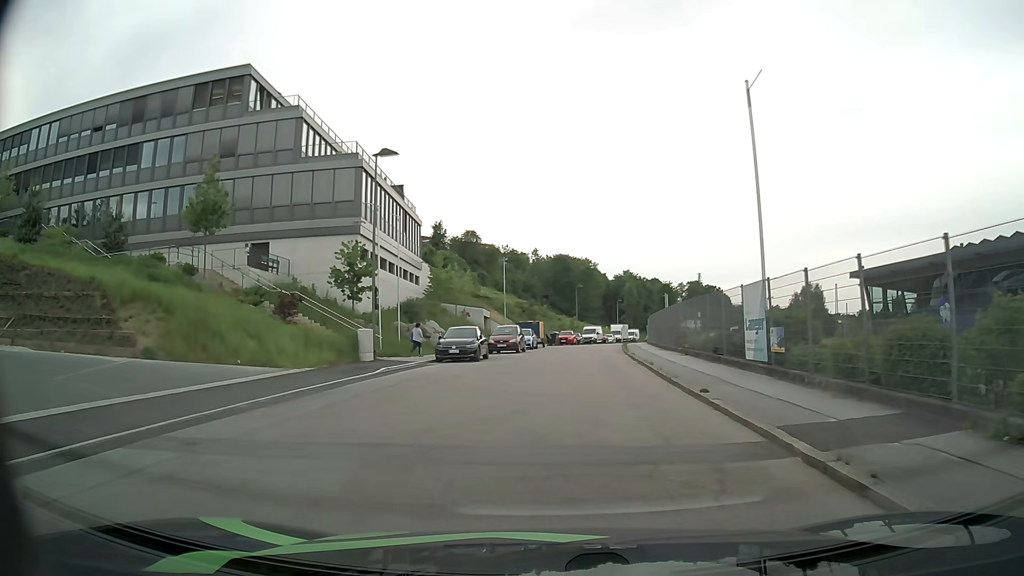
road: residential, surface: asphalt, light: Day
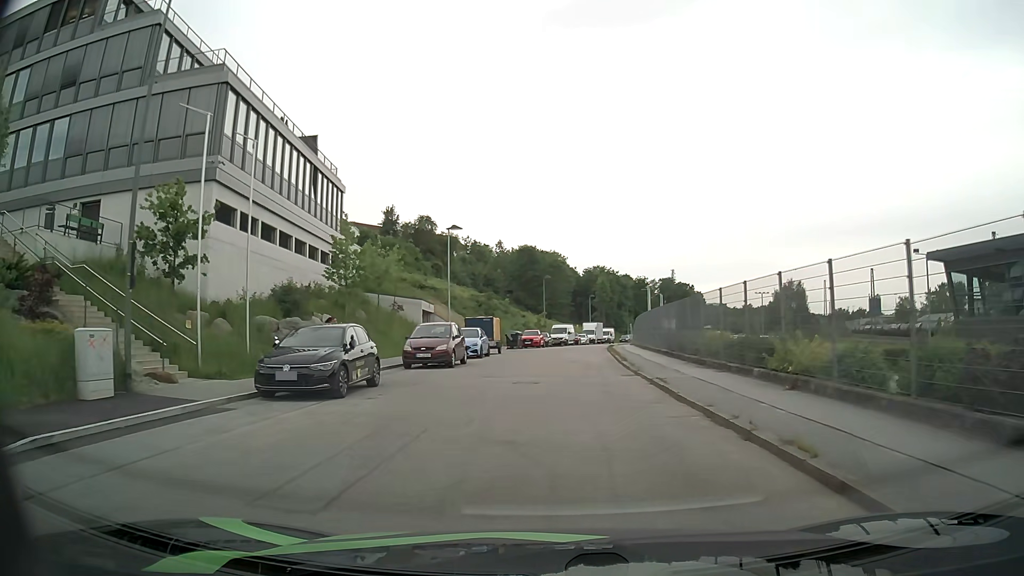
(+0.3, +14.7) m; +3°
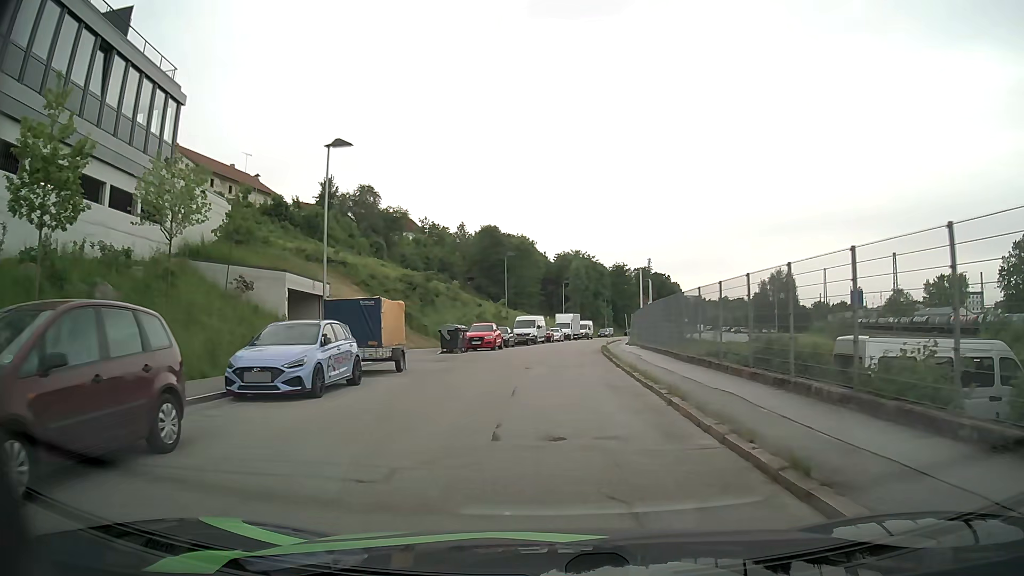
(+0.5, +19.5) m; +4°
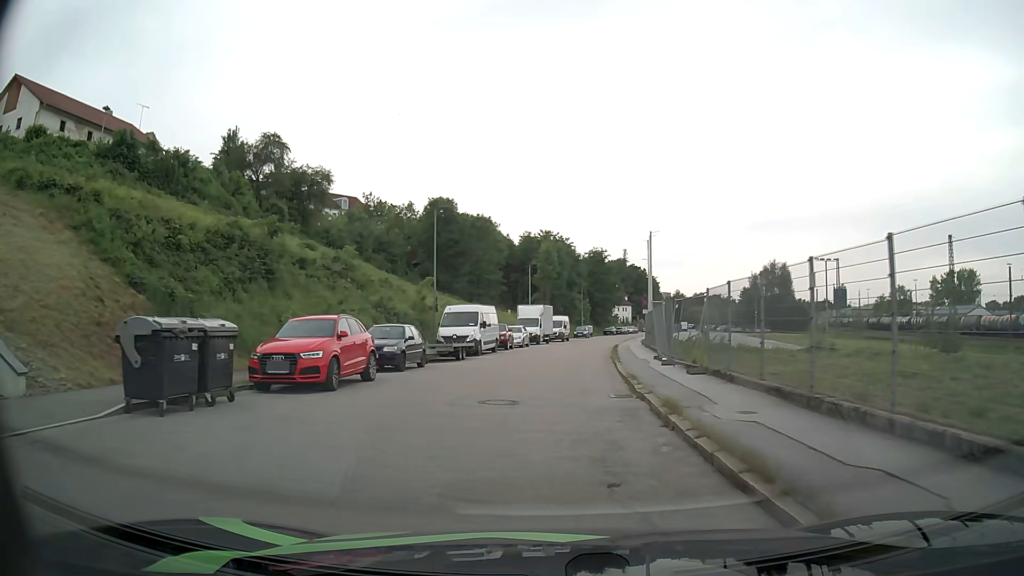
(0.0, +24.8) m; +1°
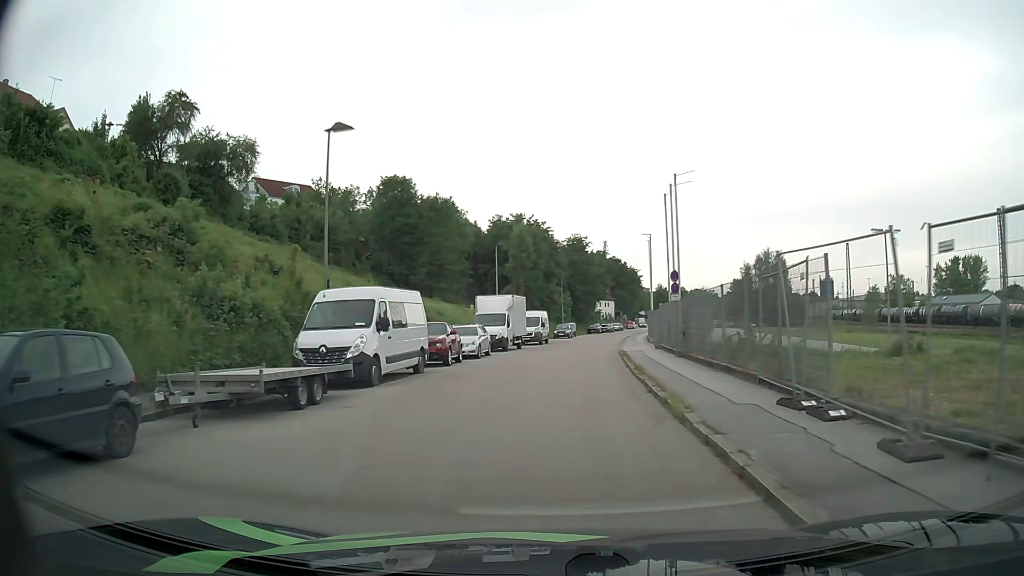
(+0.3, +15.7) m; +3°
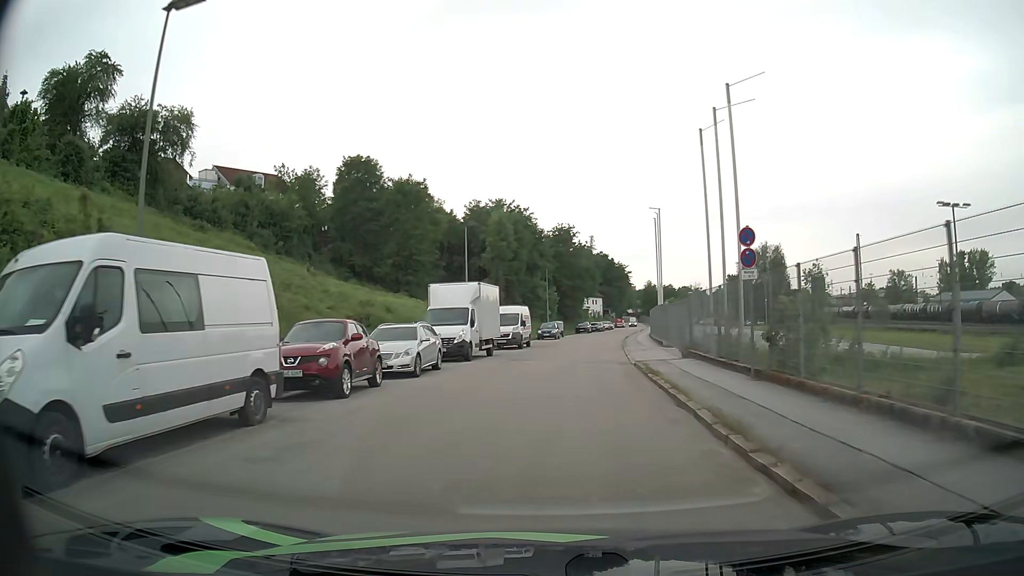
(0.0, +10.7) m; 0°
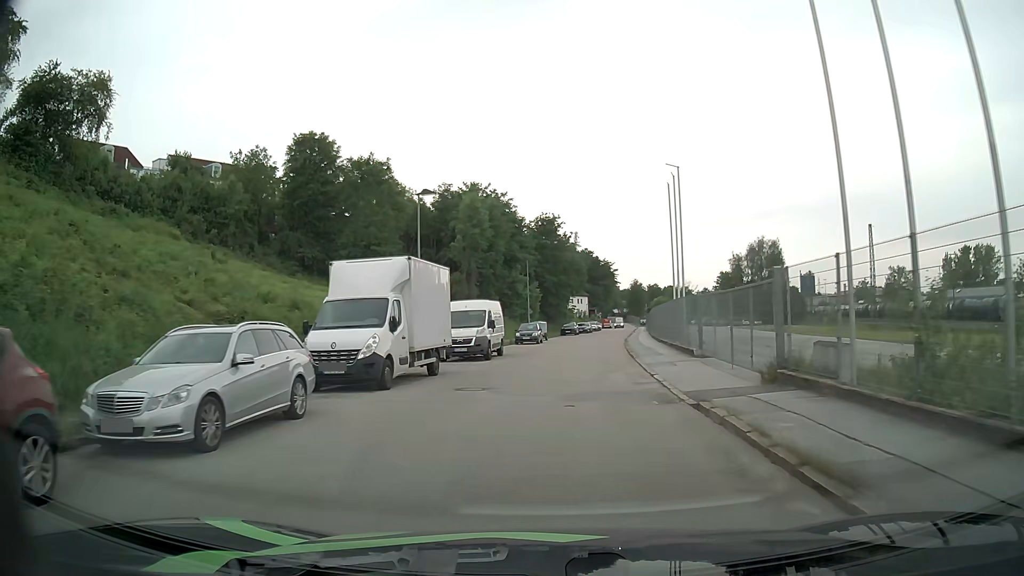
(+0.2, +11.0) m; +2°
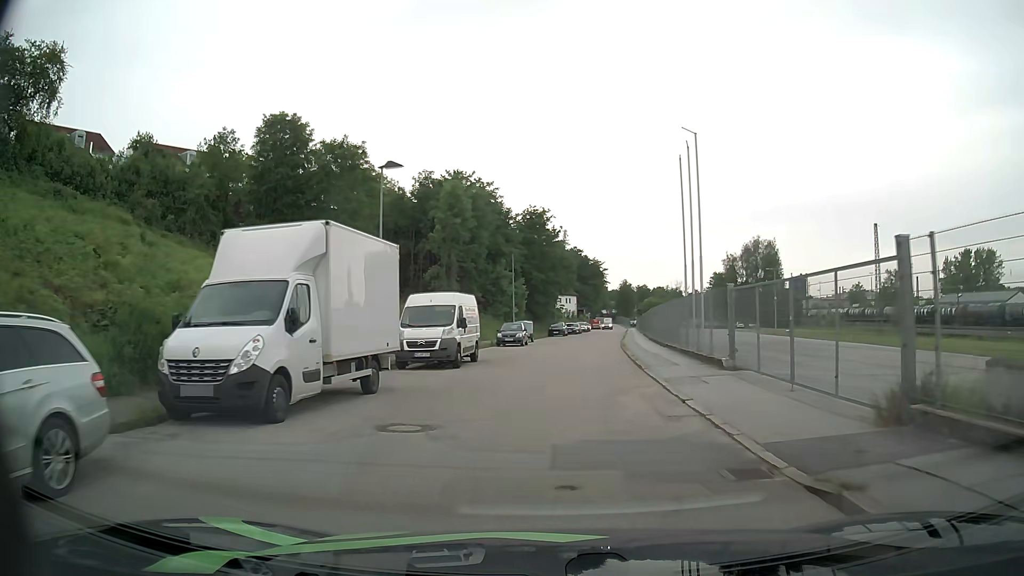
(0.0, +5.6) m; +1°
(0, +10) (+1, +20) (+2, +30) (+3, +40) (+4, +50) (+5, +60) (+7, +70) (+8, +80) (+9, +89) (+10, +99) m
